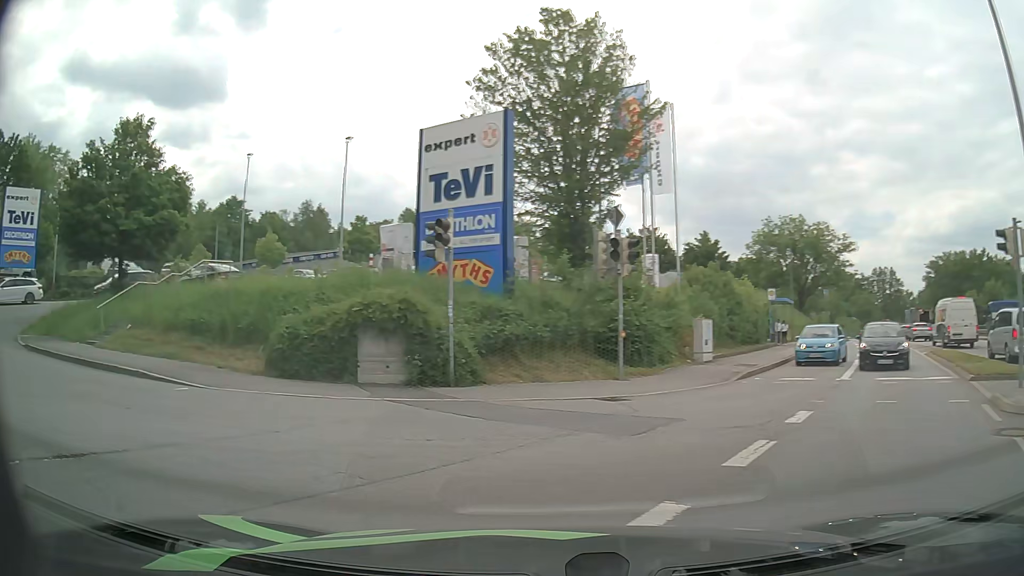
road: tertiary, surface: asphalt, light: Day
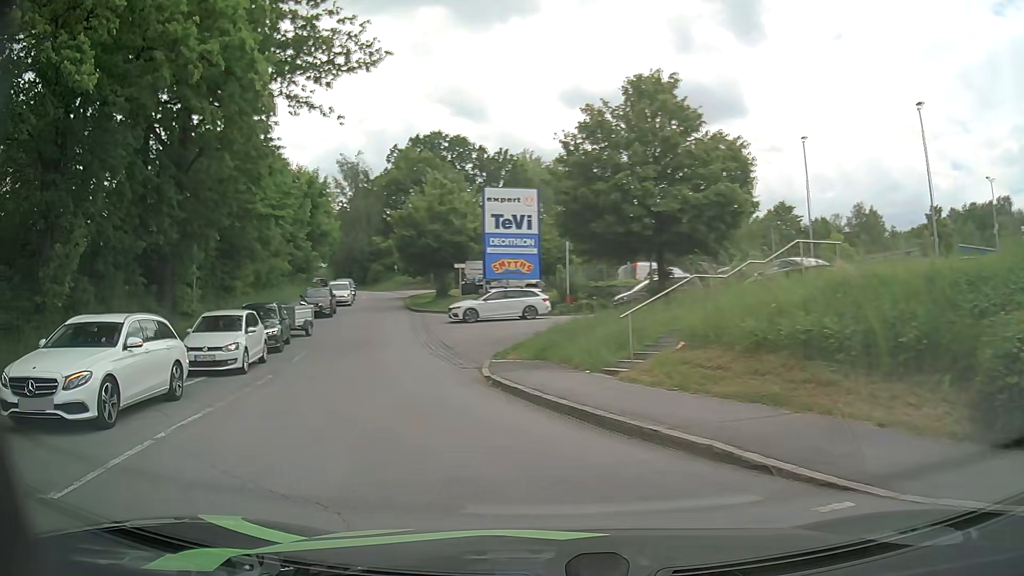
(-3.4, +7.2) m; -46°
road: residential
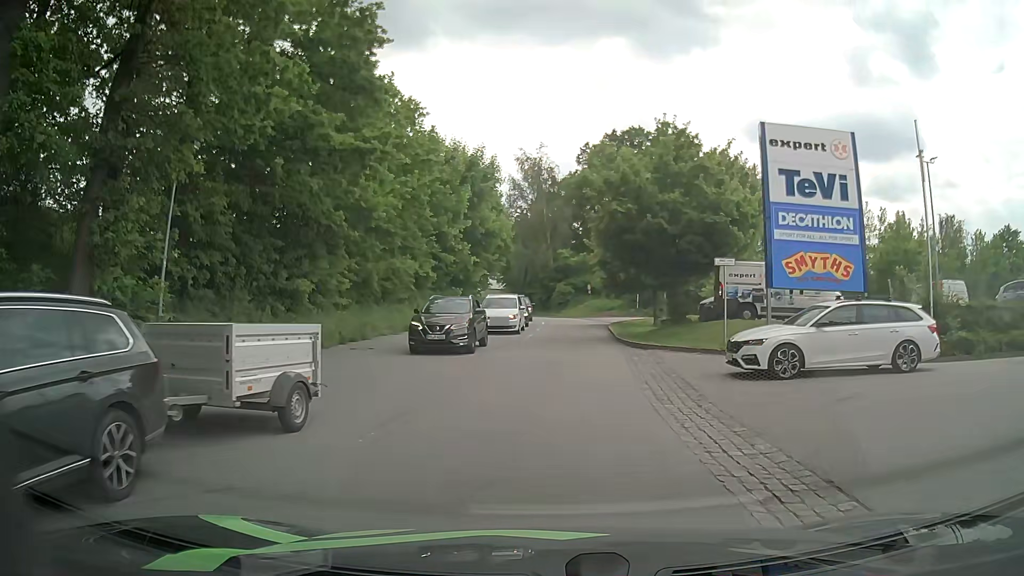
(-4.3, +17.5) m; -18°
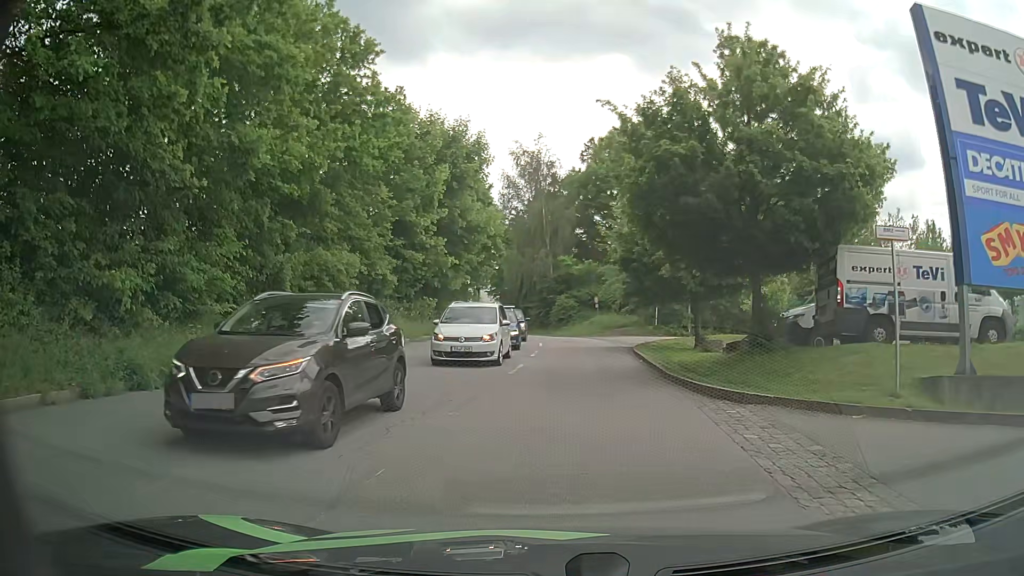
(+0.2, +9.9) m; +2°
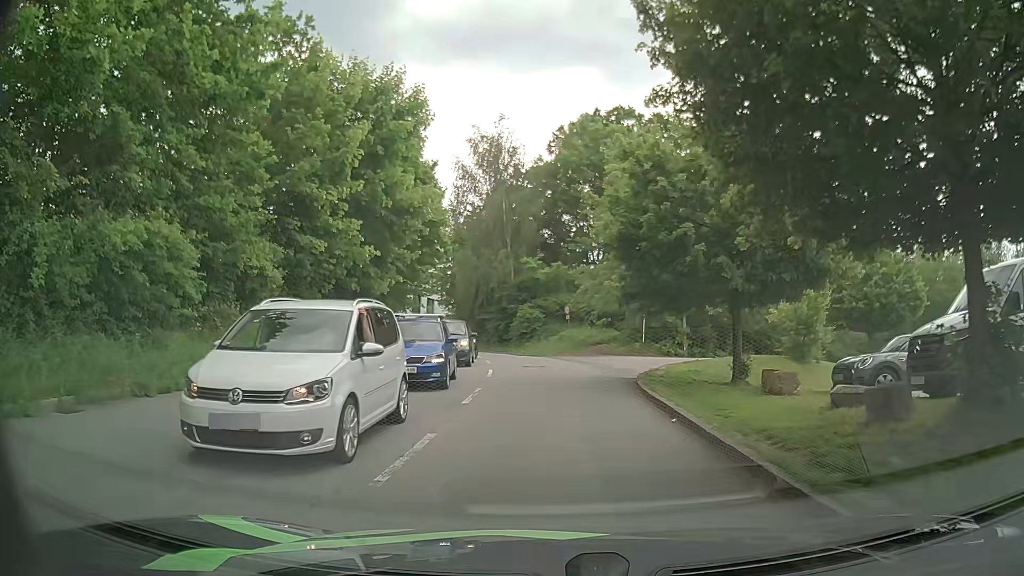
(+0.2, +9.4) m; +4°
